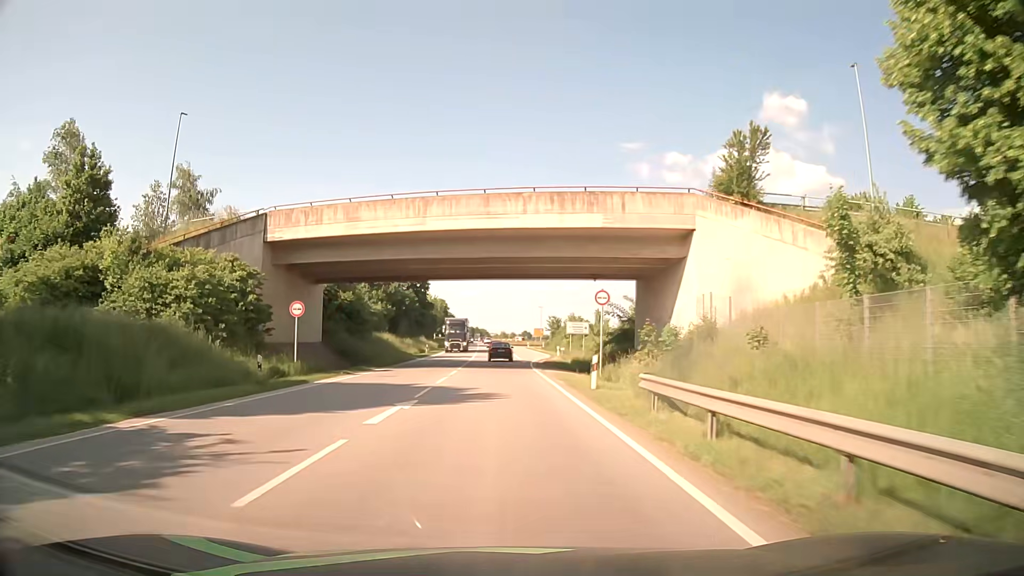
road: primary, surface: asphalt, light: Day
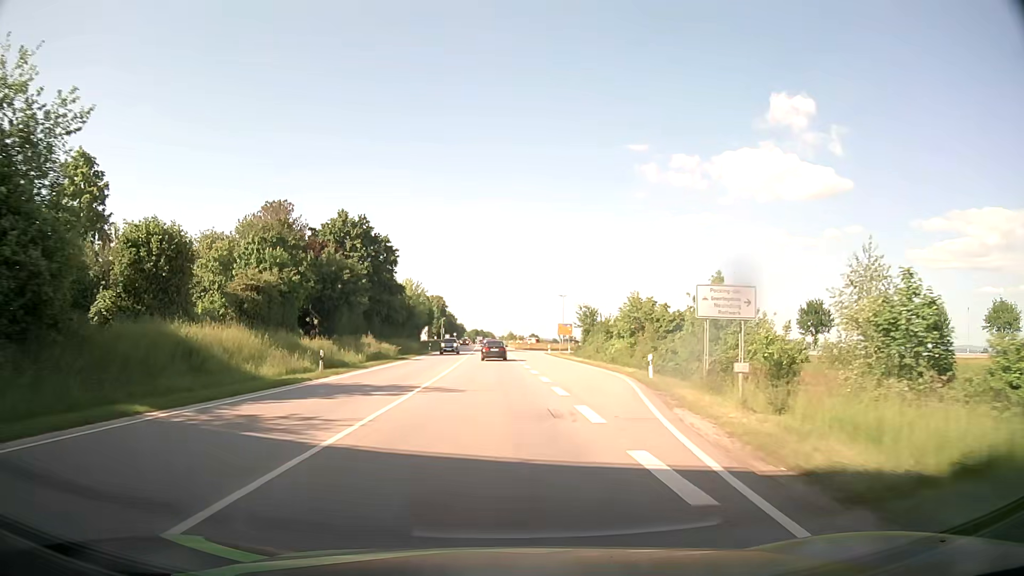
(-0.2, +42.5) m; 0°
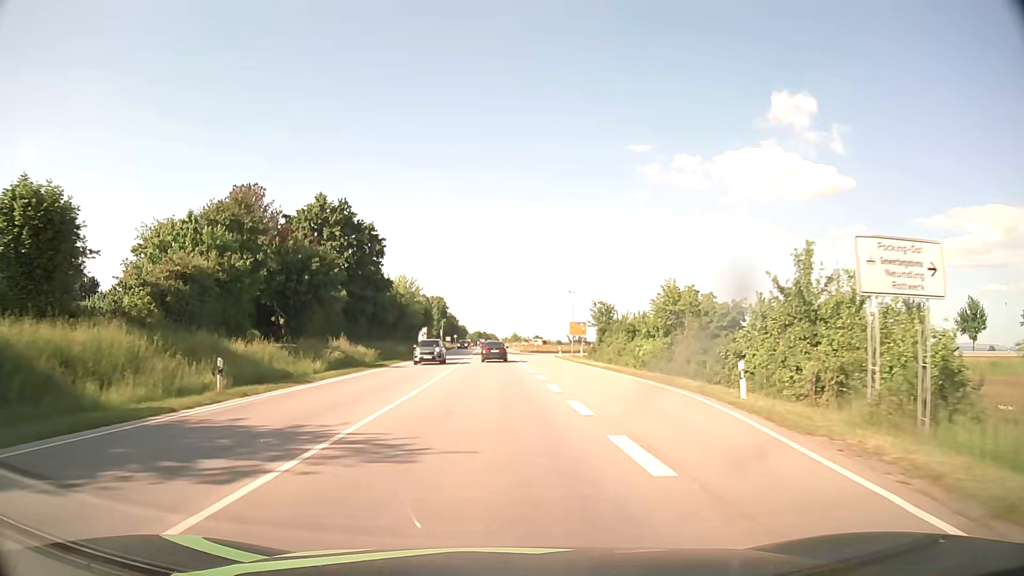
(0.0, +10.8) m; 0°
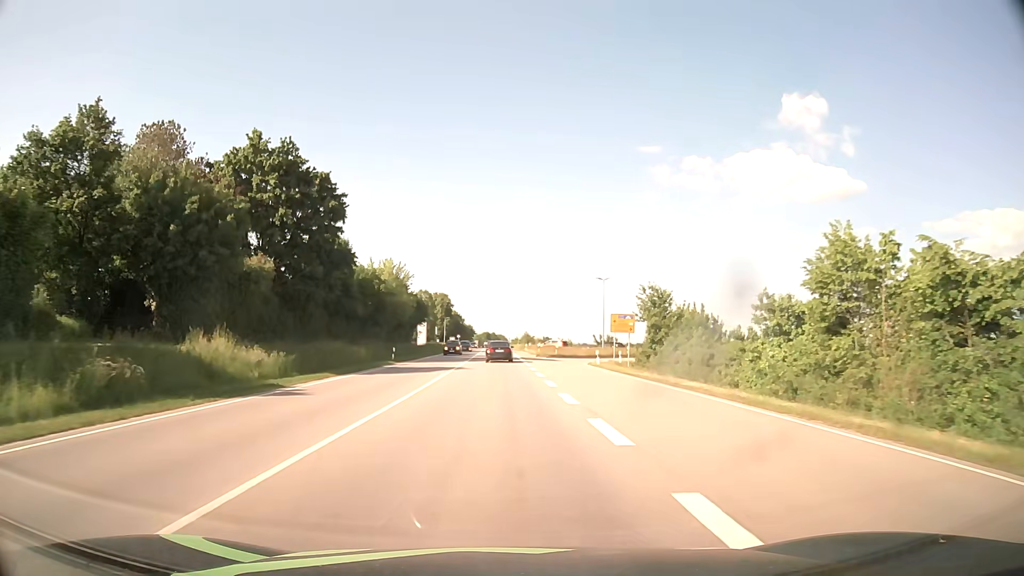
(-0.2, +21.7) m; -1°
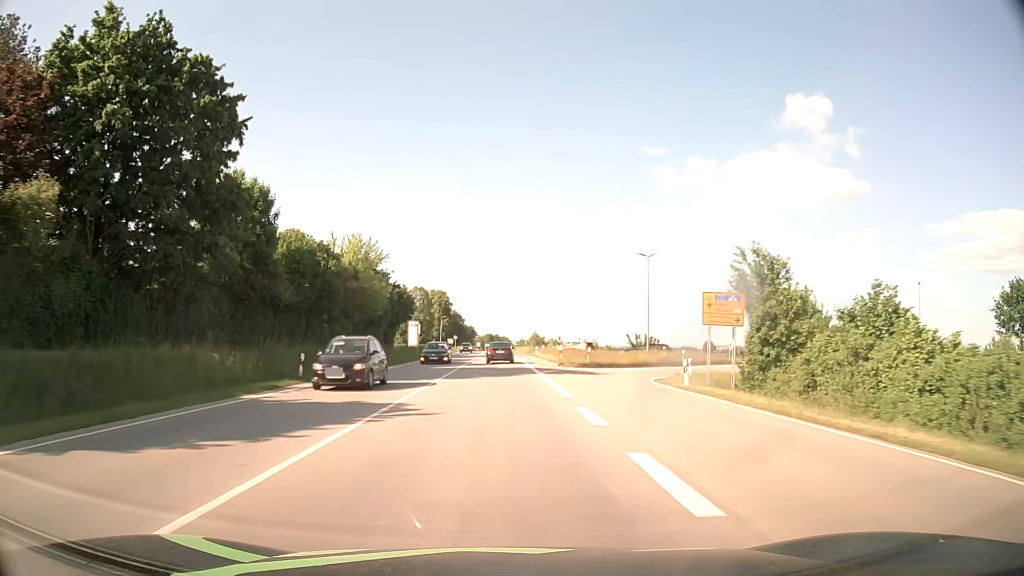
(0.0, +21.7) m; 0°
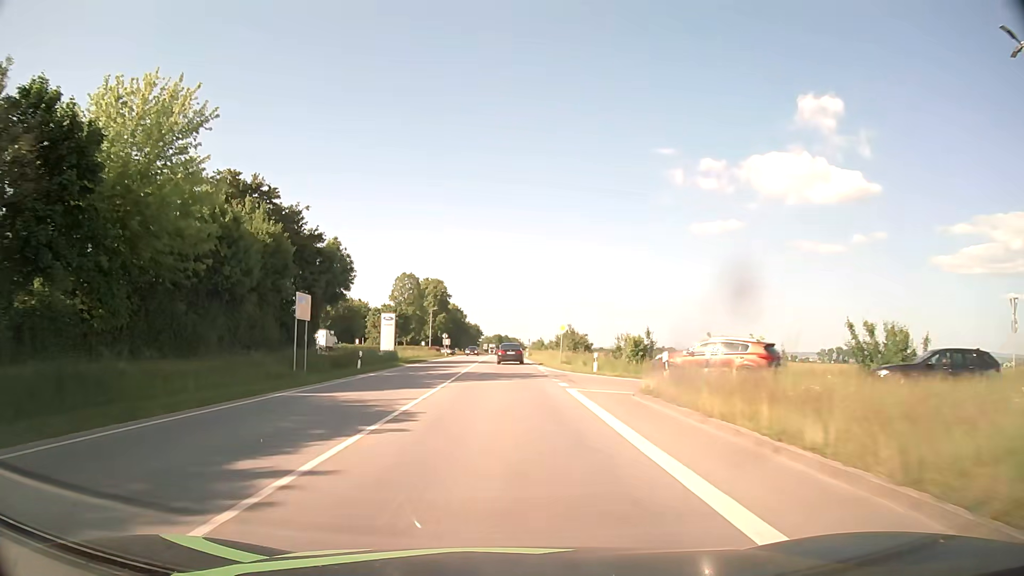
(-0.3, +42.6) m; -1°
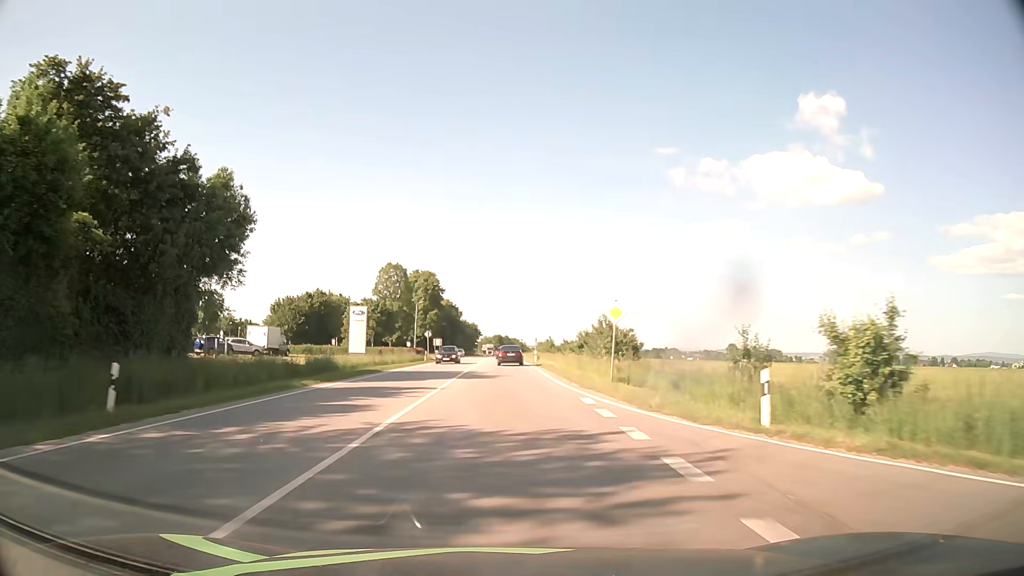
(0.0, +21.4) m; 0°
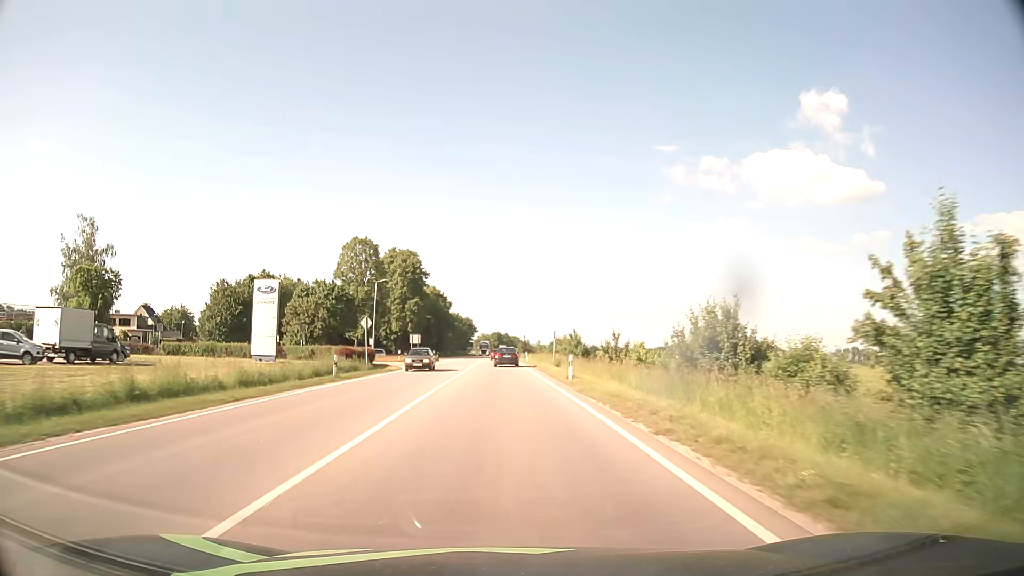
(+0.1, +32.5) m; 0°
(0, +10) (0, +20) (0, +30) (0, +40) (0, +50) (0, +60) (0, +70) (0, +80) (-1, +90) (-1, +100) m
